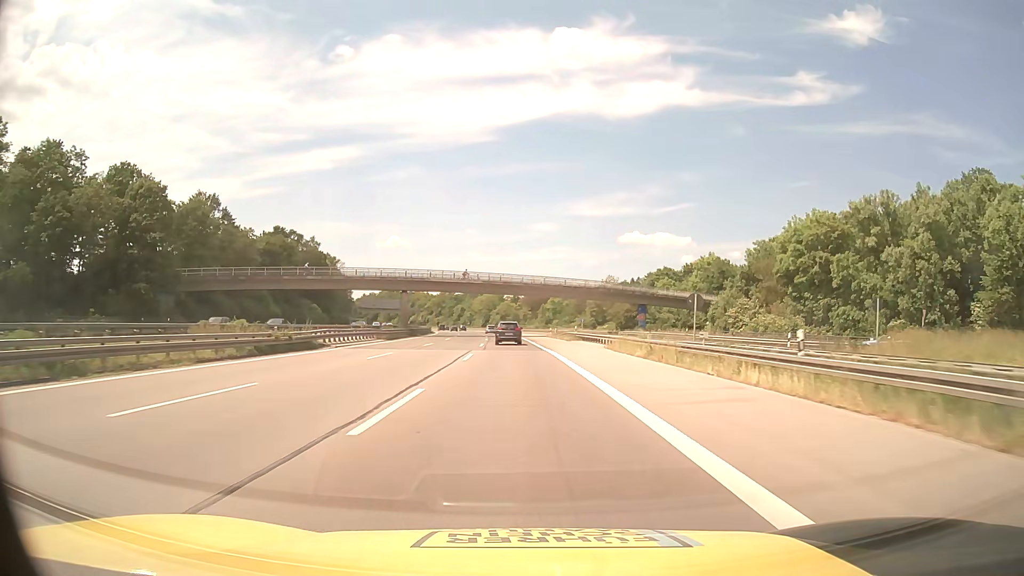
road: motorway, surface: asphalt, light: Day
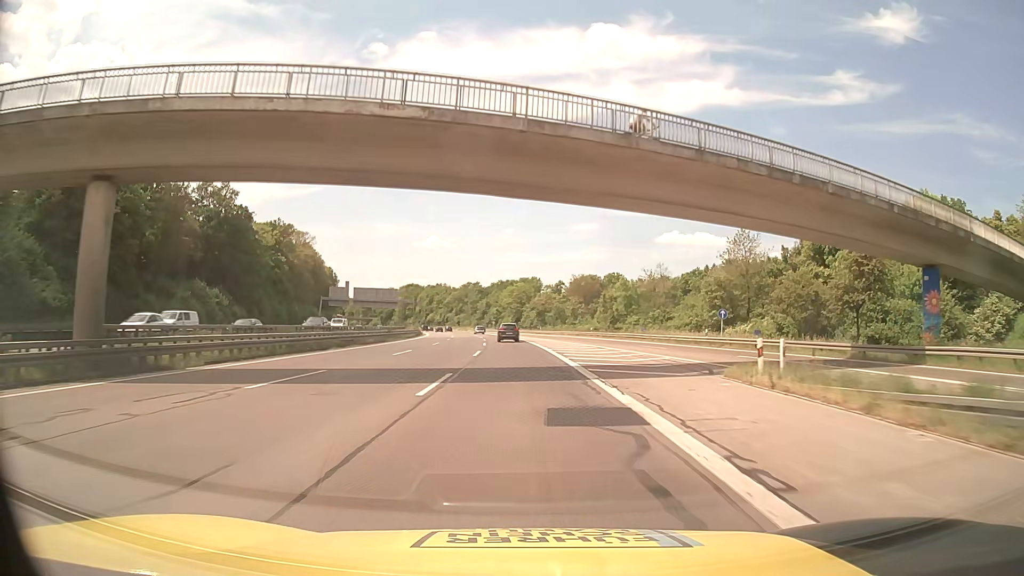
(-1.8, +67.6) m; -3°
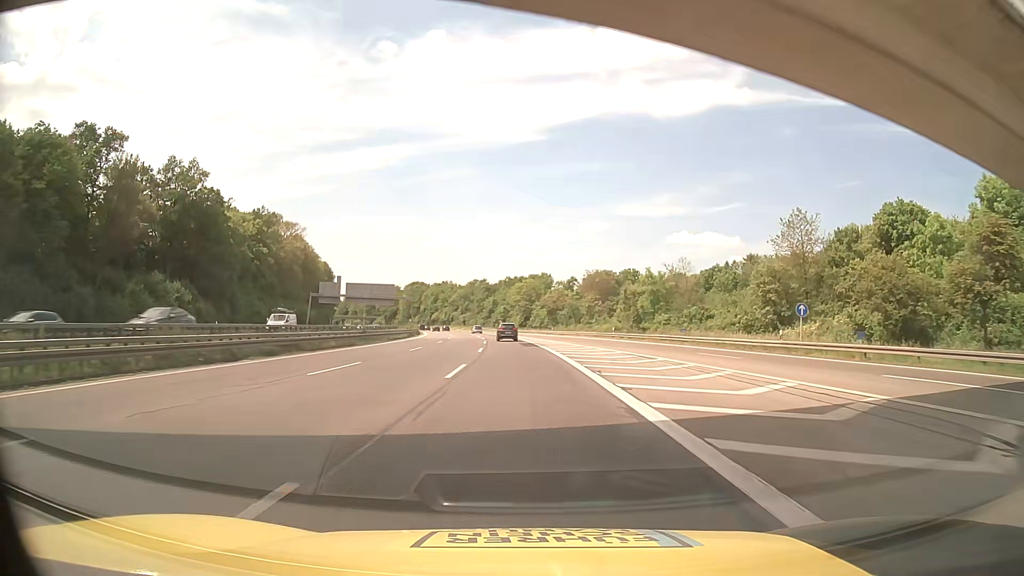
(-0.1, +13.5) m; 0°
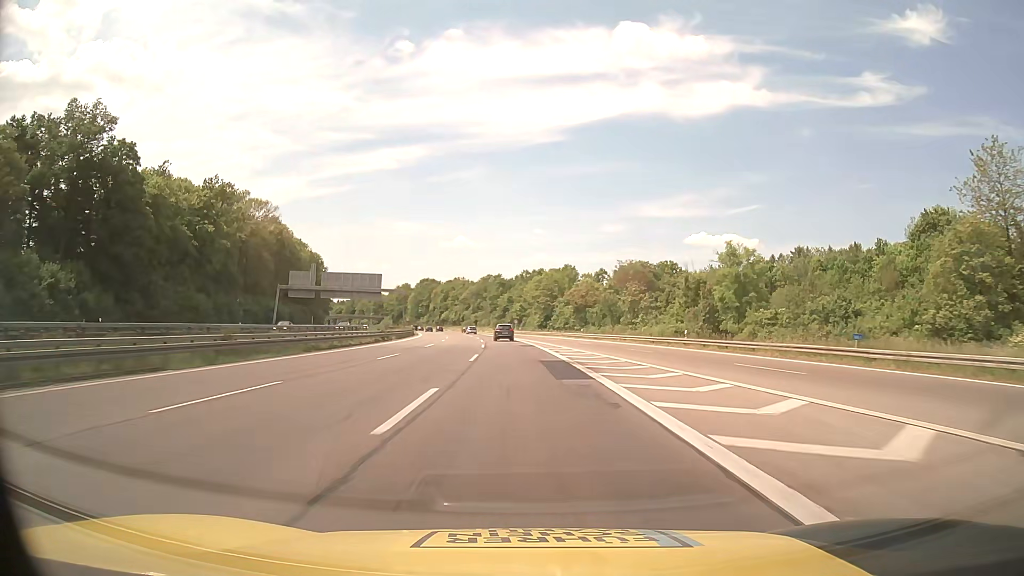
(-0.5, +27.1) m; -2°
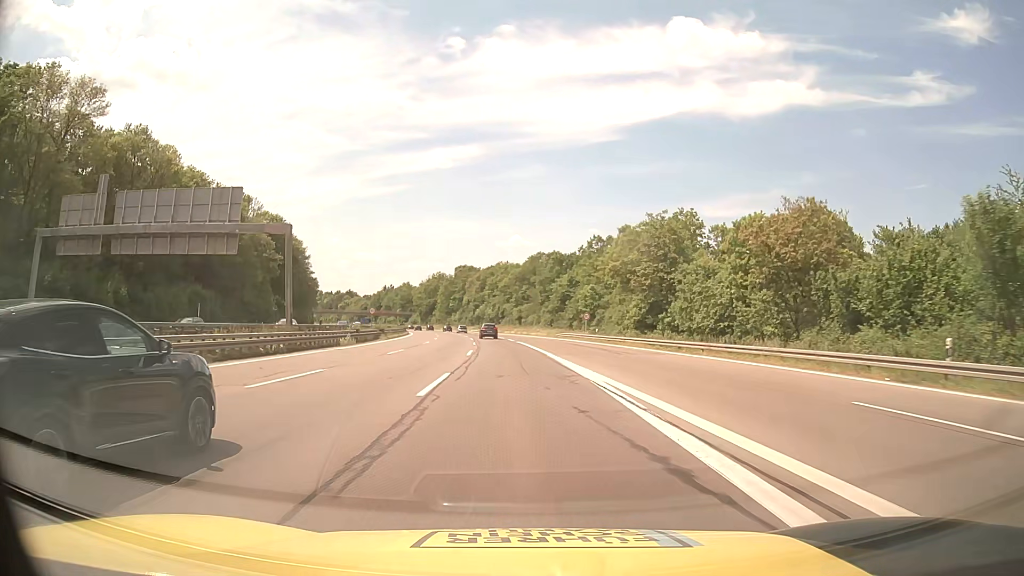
(-2.5, +67.7) m; -5°
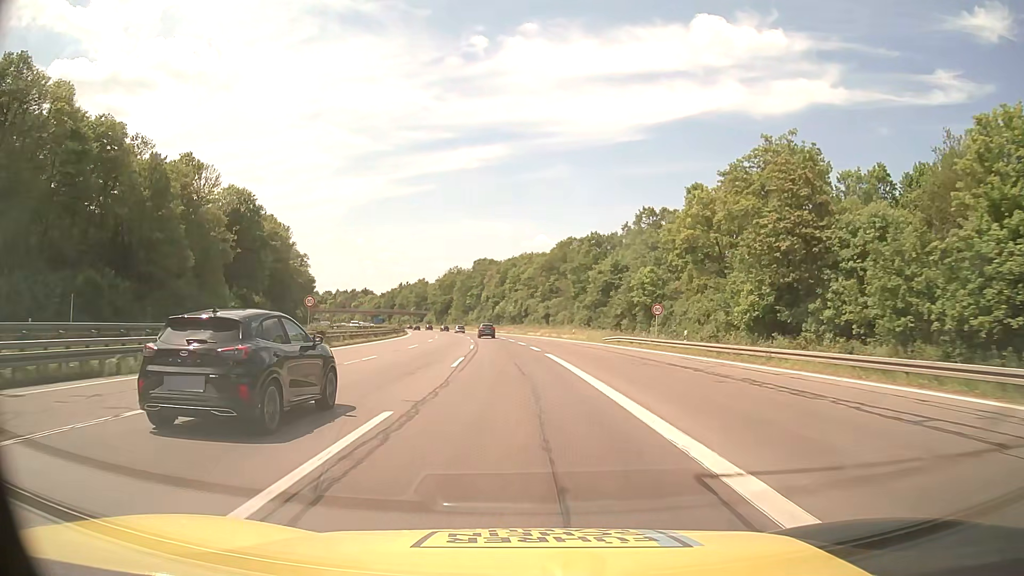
(-0.5, +27.2) m; -2°
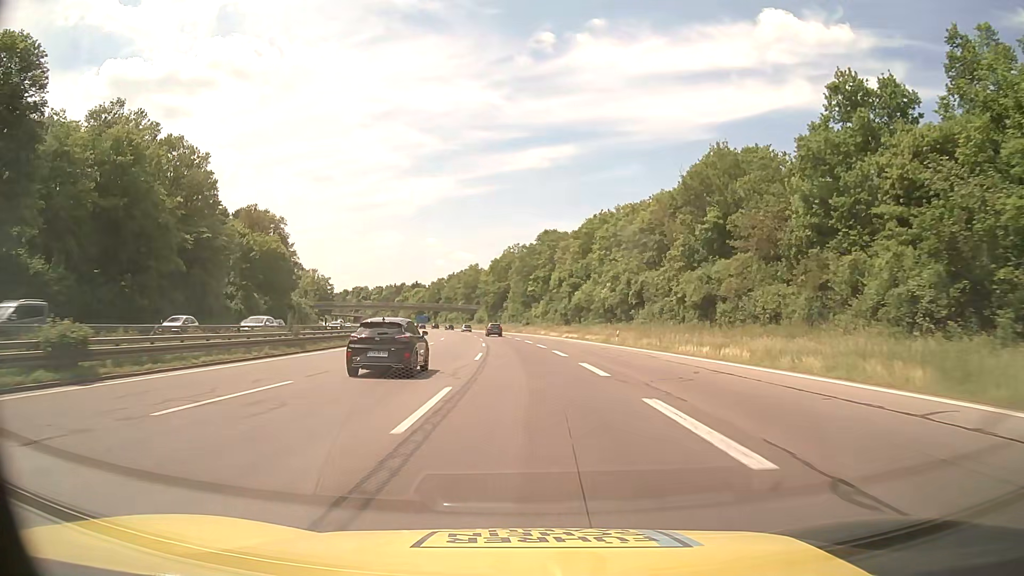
(-3.9, +67.8) m; -6°
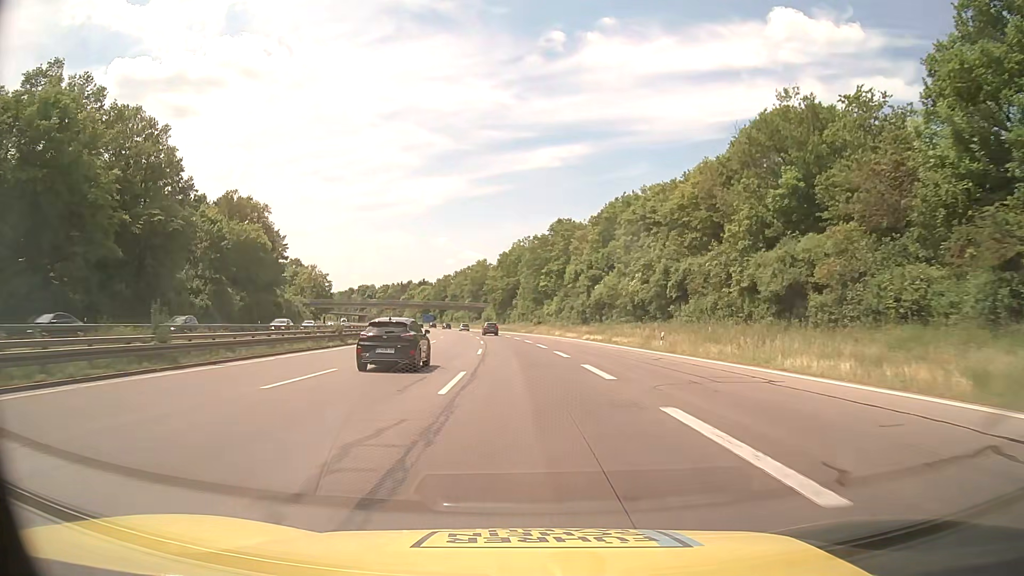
(-0.1, +13.6) m; -1°
(0, +10) (0, +20) (-1, +30) (-1, +40) (-2, +50) (-2, +60) (-3, +70) (-4, +80) (-5, +90) (-7, +100) m
